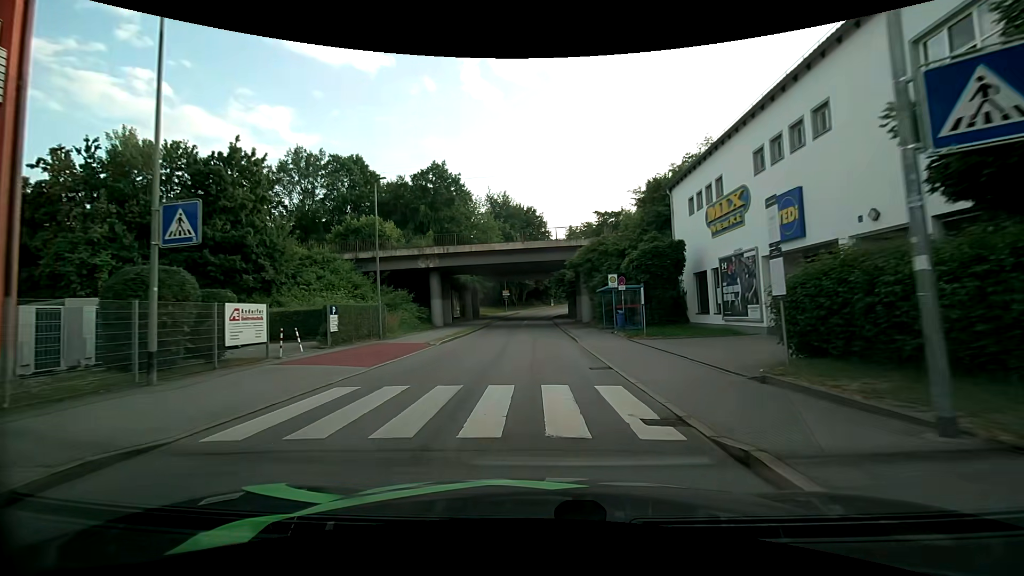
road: unclassified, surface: asphalt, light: Day
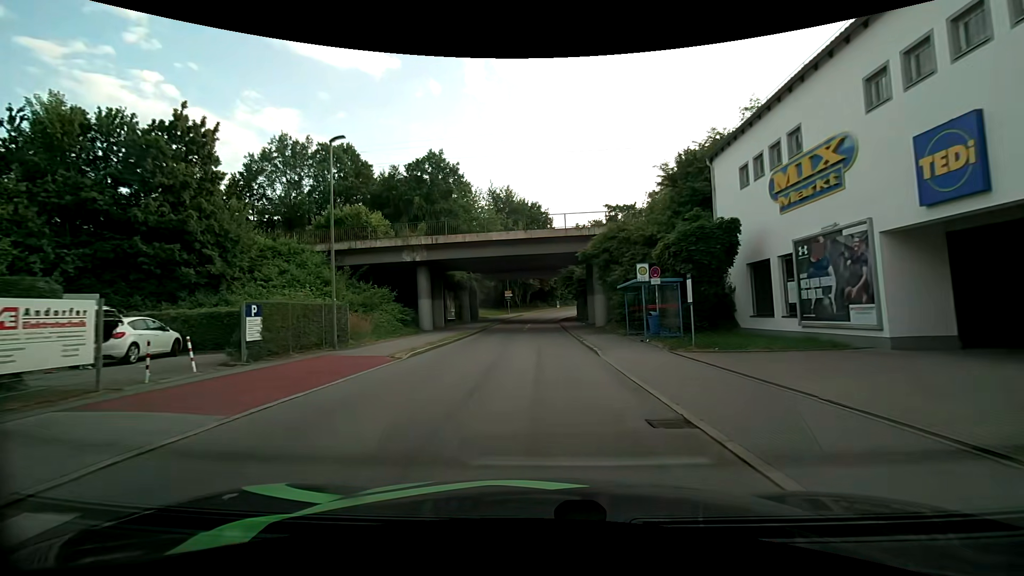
(-0.1, +6.1) m; 0°
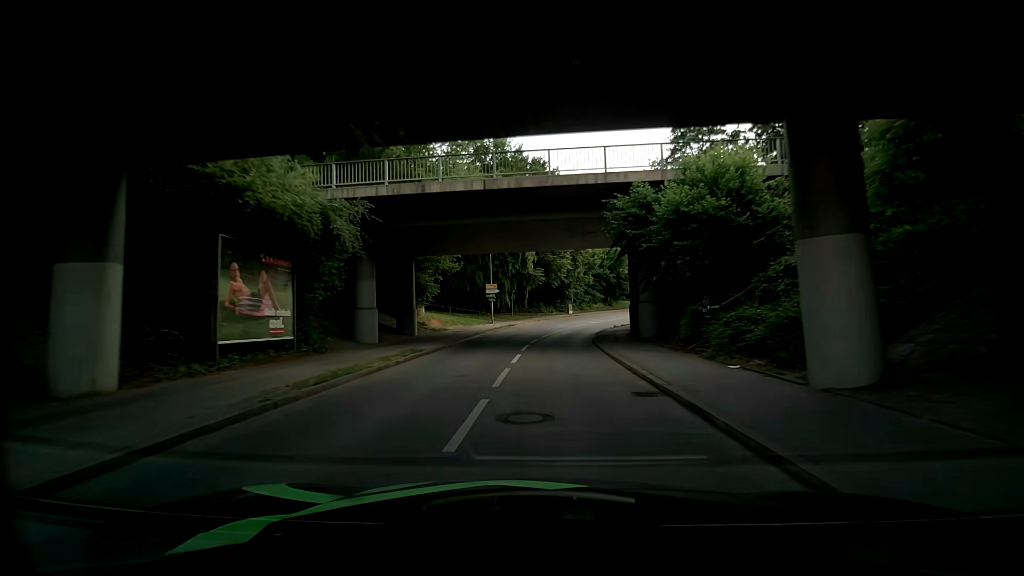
(-0.4, +32.1) m; 0°
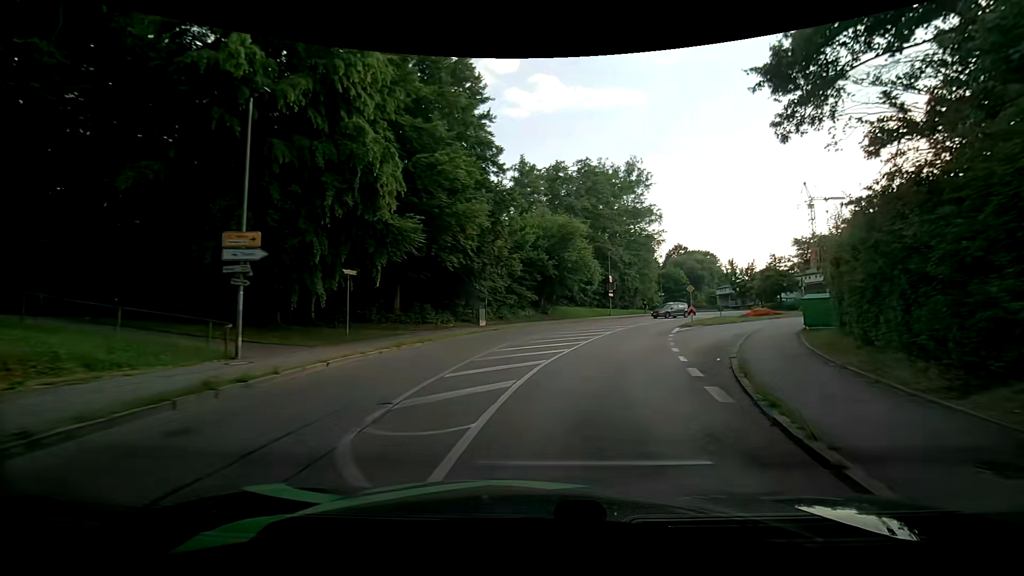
(+0.1, +31.0) m; +9°
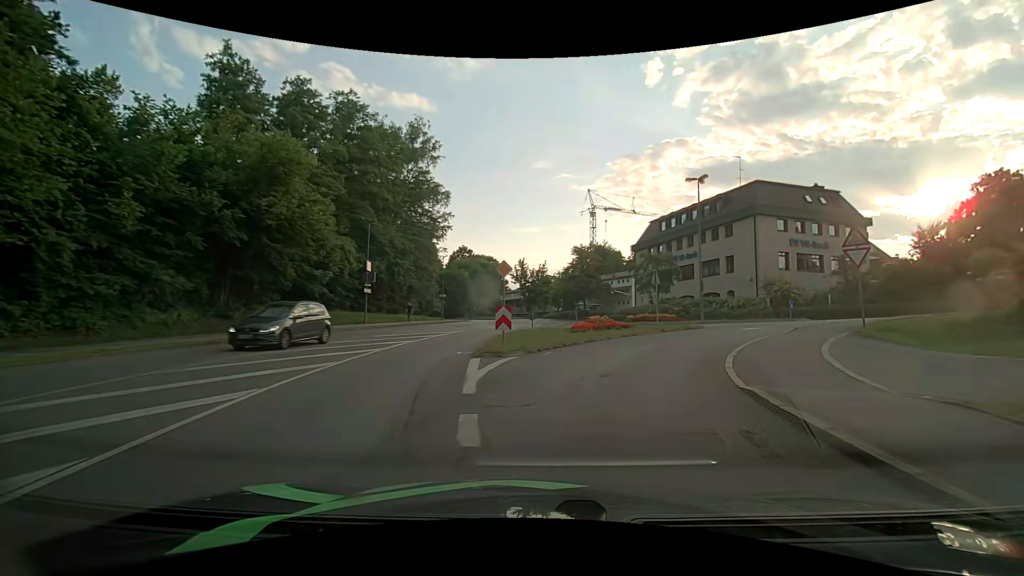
(+4.1, +20.6) m; +24°
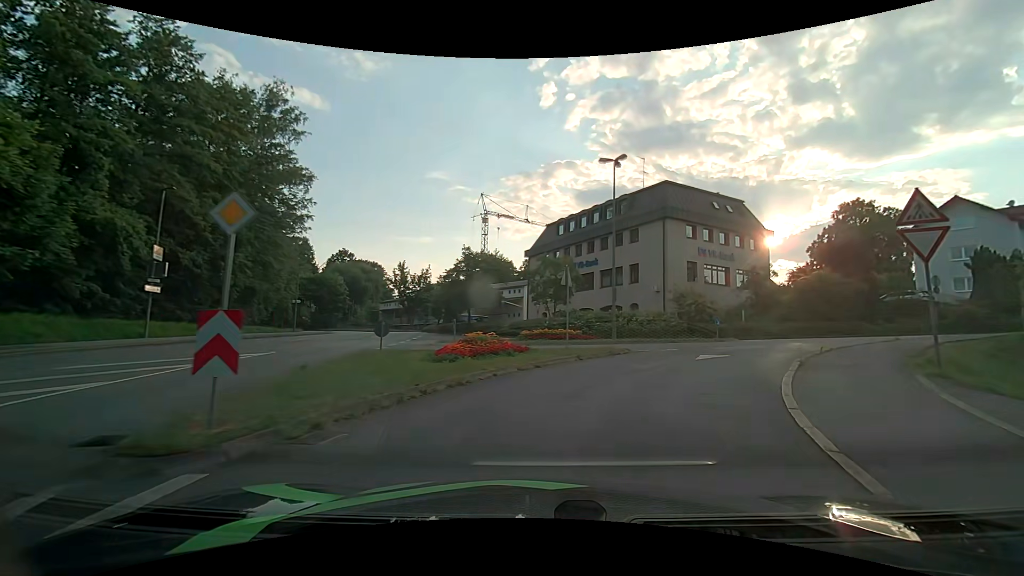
(+1.1, +9.3) m; +13°
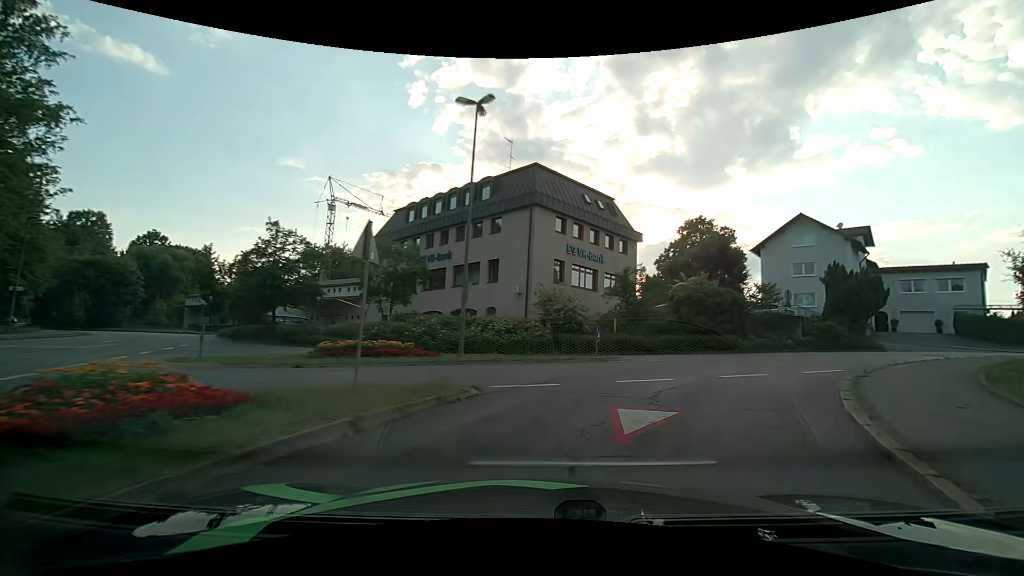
(+1.1, +8.6) m; +16°
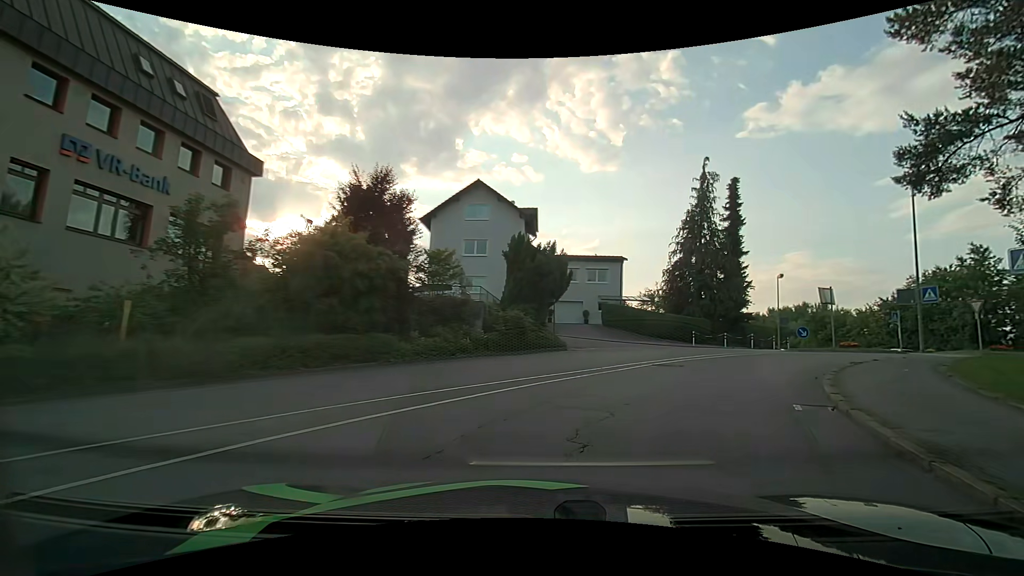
(+4.8, +14.8) m; +37°
(+2, +10) (+7, +18) (+15, +23) (+25, +23) (+33, +17) (+37, +8) (+39, -2) (+40, -12) (+42, -22) (+44, -32) m
